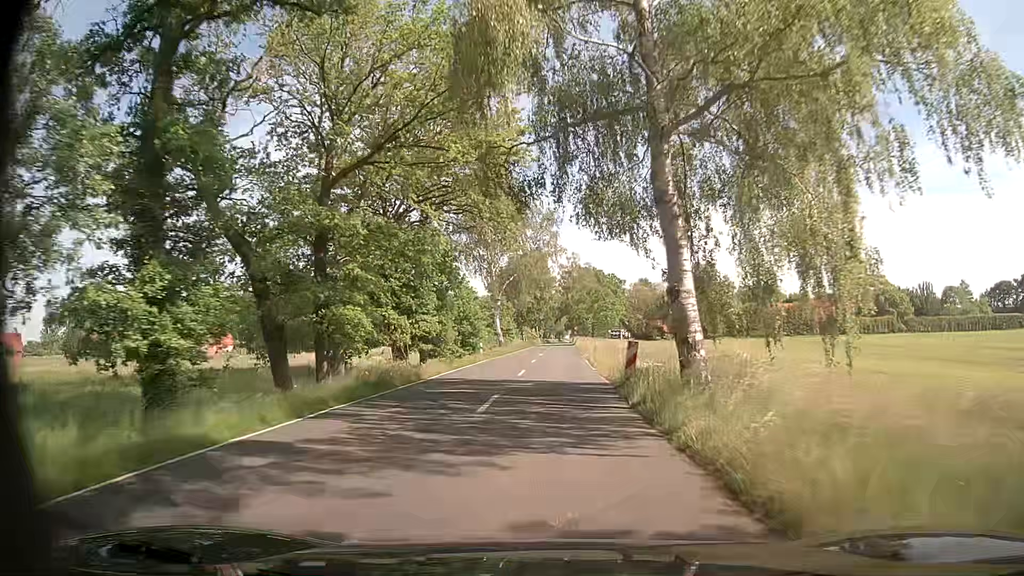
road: secondary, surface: asphalt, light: Day
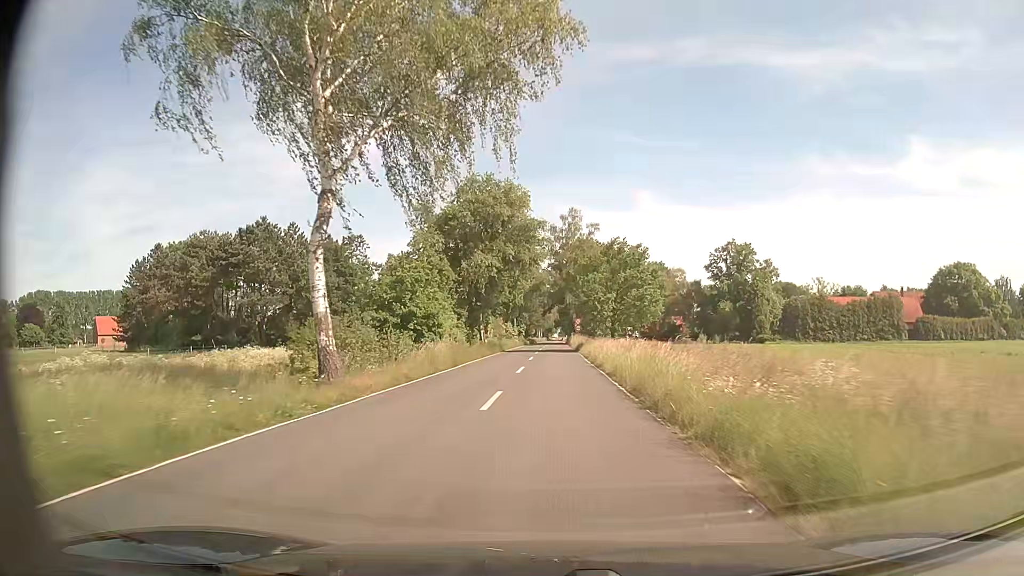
(+1.0, +46.8) m; +1°
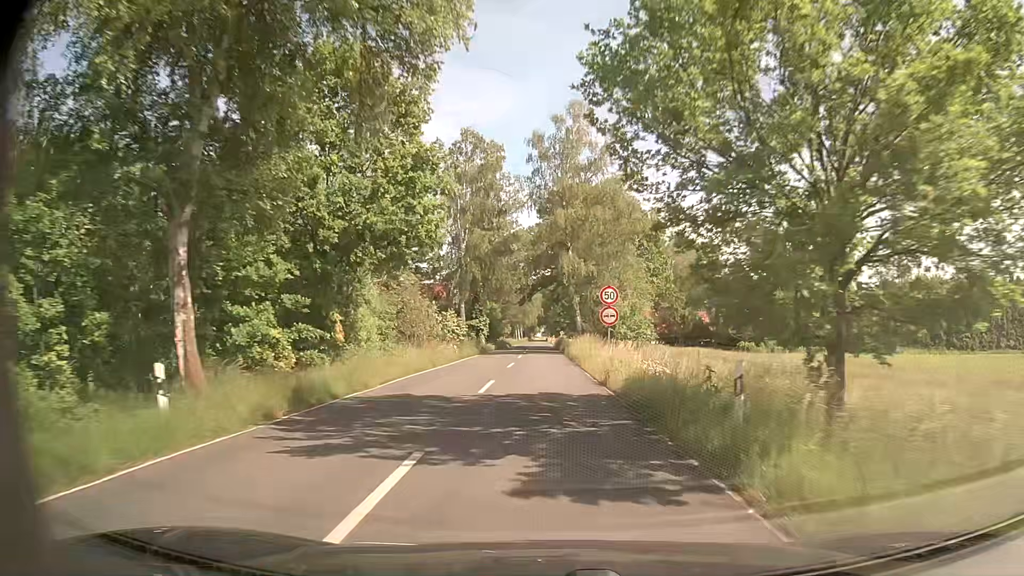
(+0.9, +42.9) m; +2°
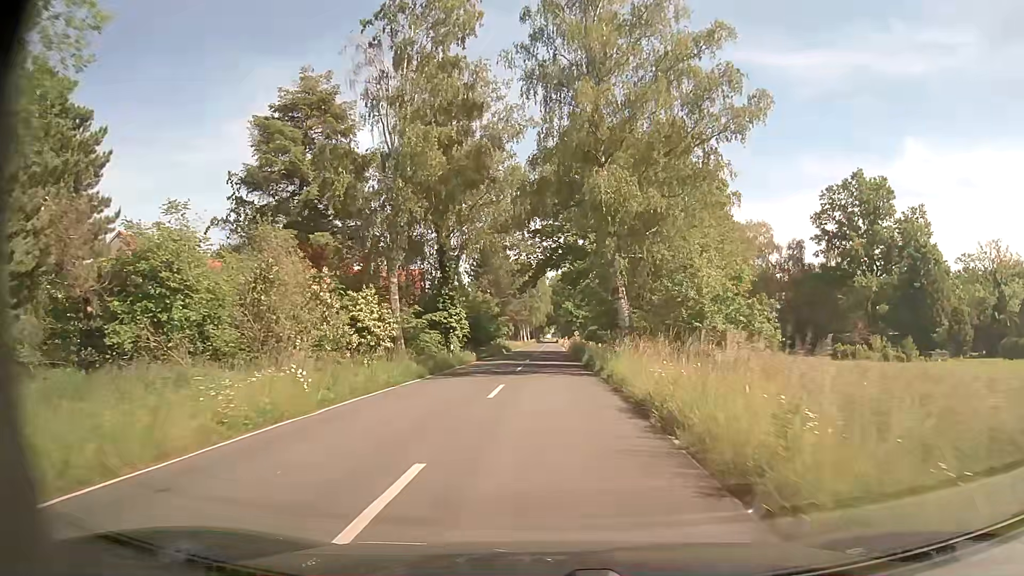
(-0.2, +23.8) m; -1°
(0, +10) (0, +20) (0, +30) (0, +40) (0, +50) (0, +60) (0, +70) (0, +80) (+1, +90) (+1, +100) m
